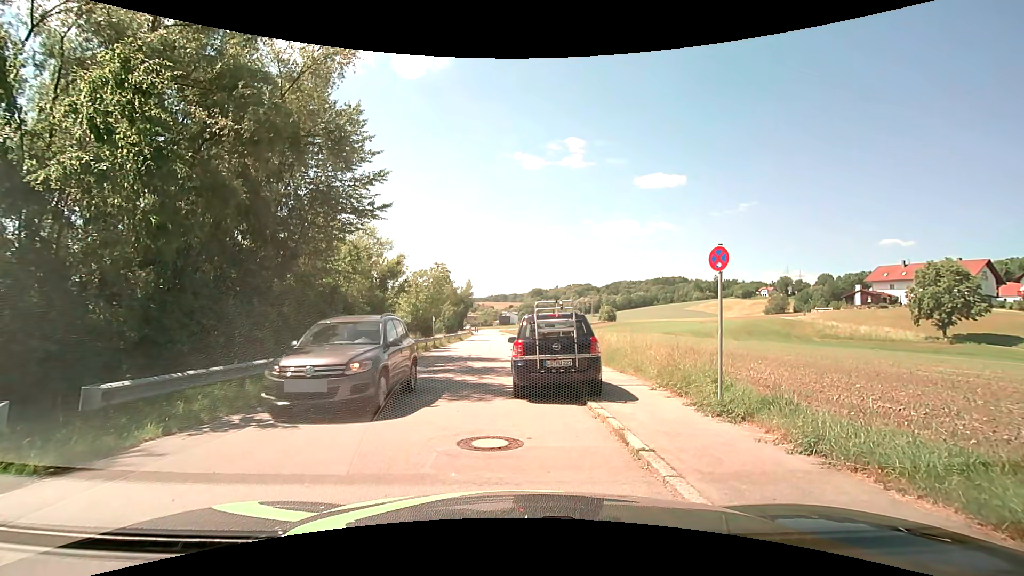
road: residential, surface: asphalt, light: Day
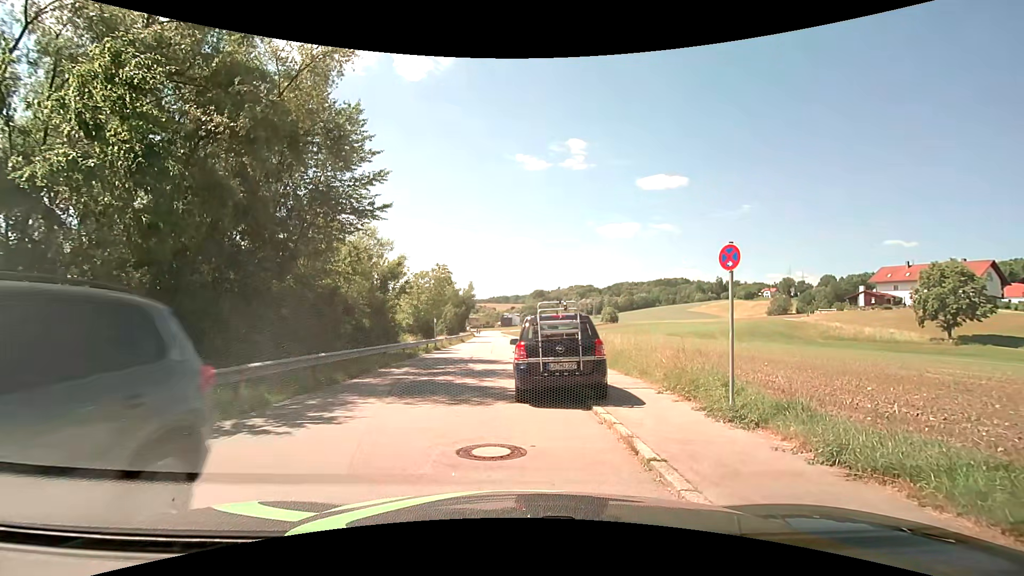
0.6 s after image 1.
(0.0, +0.4) m; 0°
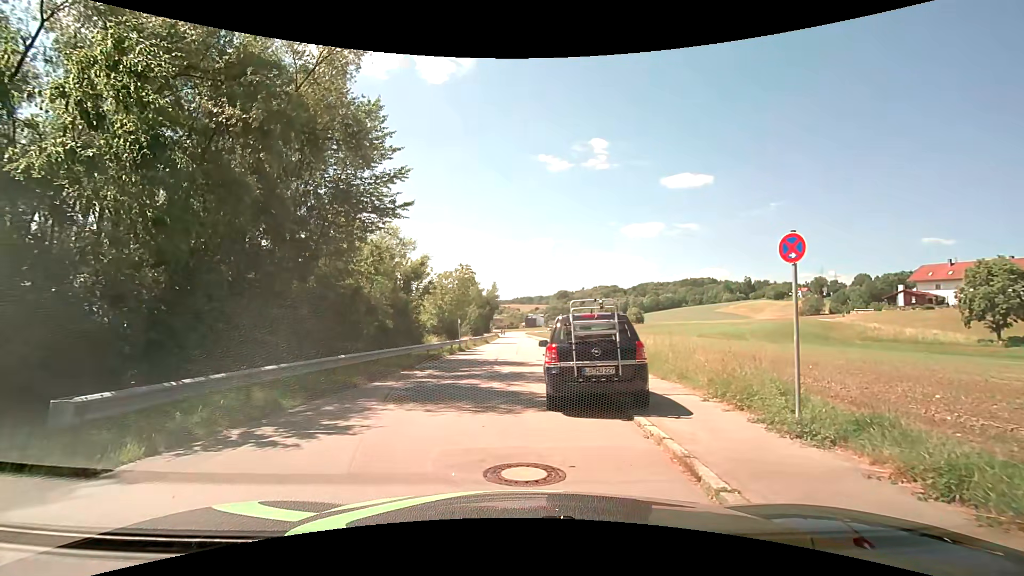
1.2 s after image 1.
(0.0, +0.9) m; -3°
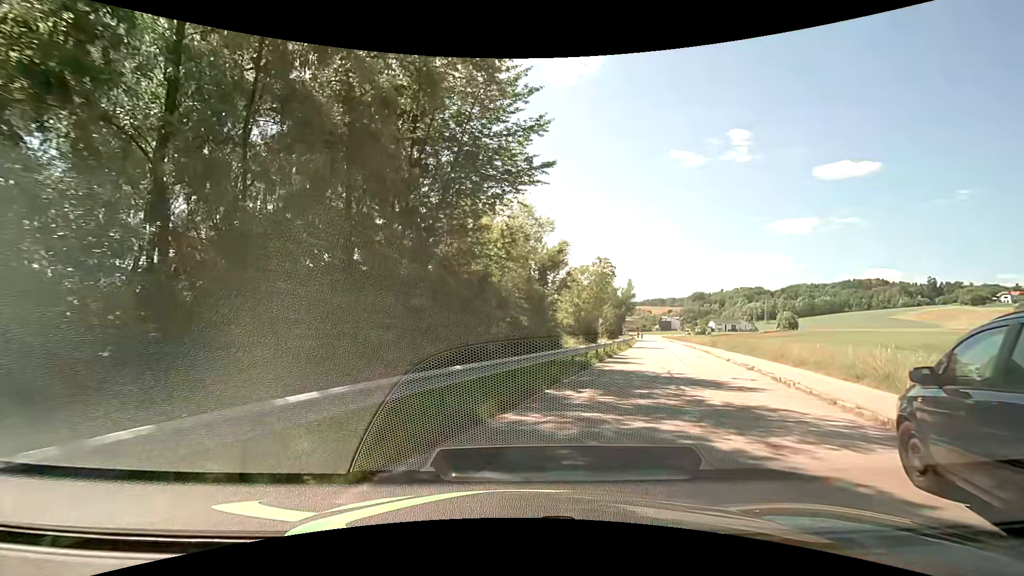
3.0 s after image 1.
(-1.3, +6.2) m; -15°
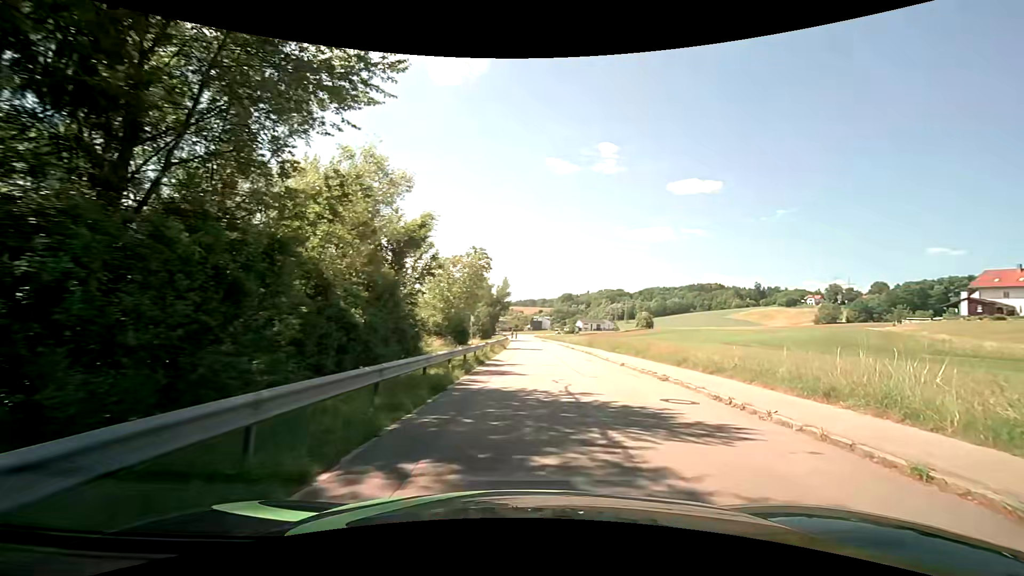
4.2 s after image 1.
(+0.7, +6.9) m; +13°
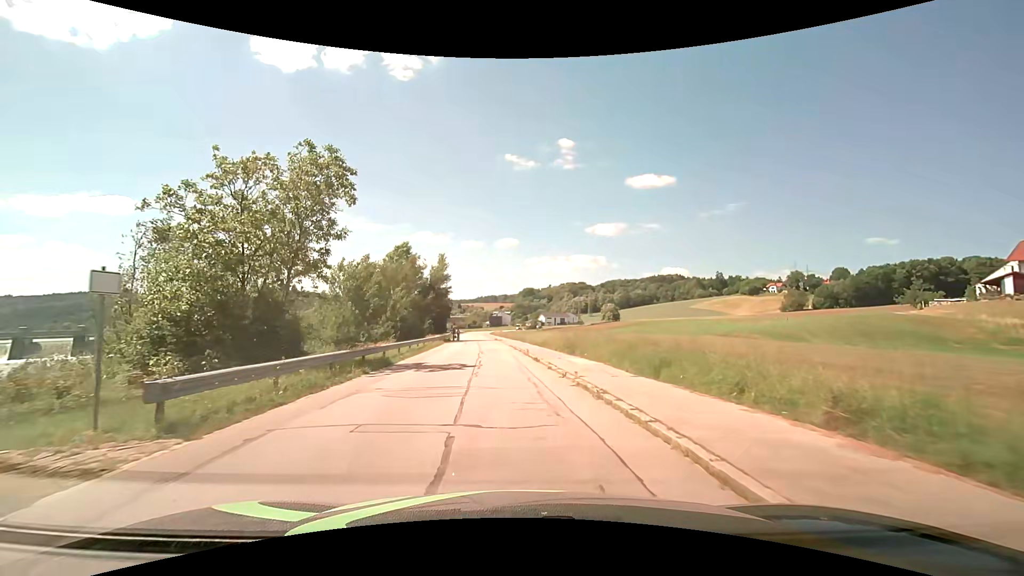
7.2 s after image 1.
(+3.1, +25.0) m; +5°
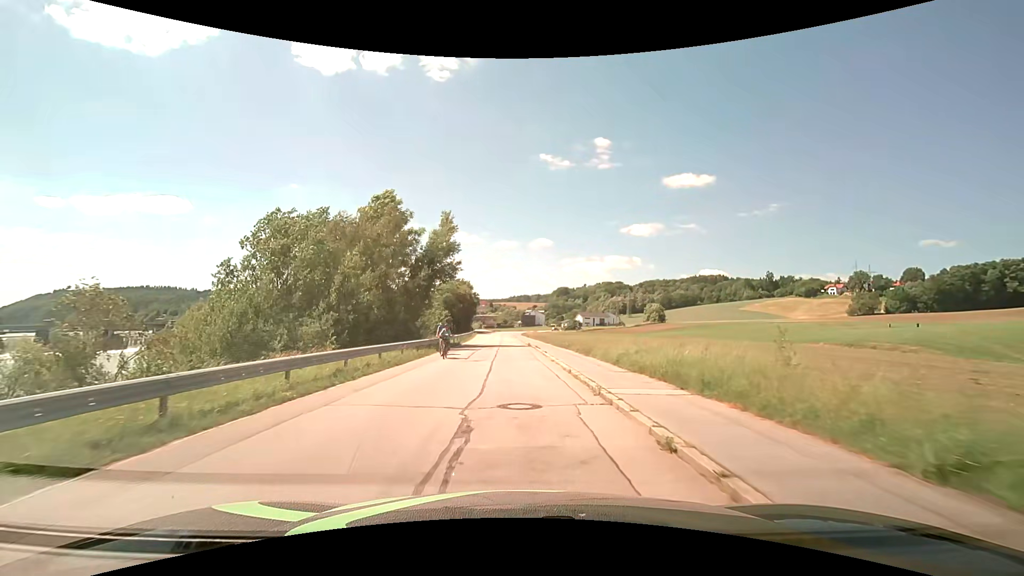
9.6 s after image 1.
(-1.1, +24.6) m; -4°
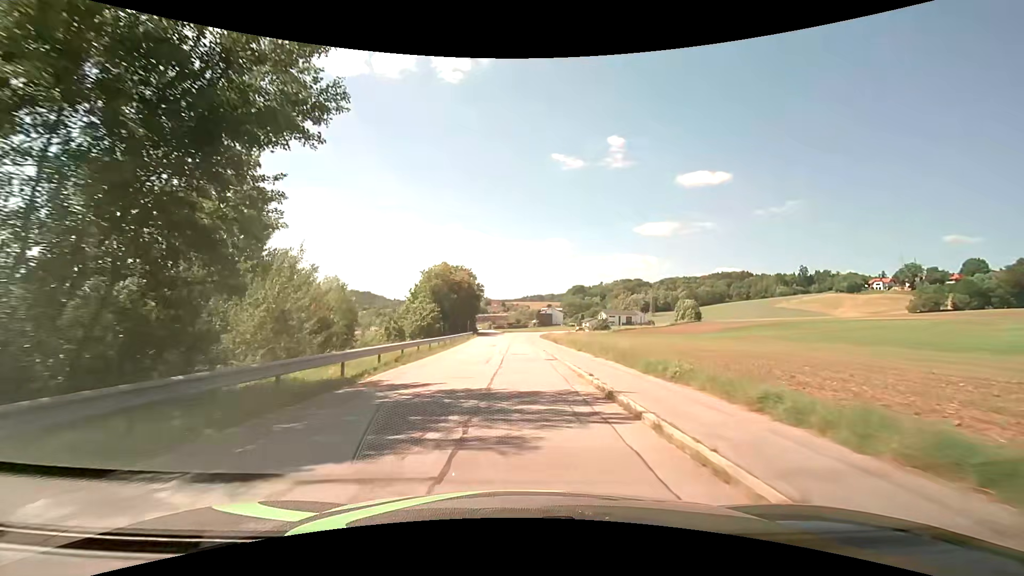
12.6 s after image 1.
(-0.6, +33.2) m; -2°
(0, +10) (0, +20) (0, +30) (0, +40) (0, +50) (0, +60) (0, +70) (0, +80) (+1, +90) (+2, +100) m
